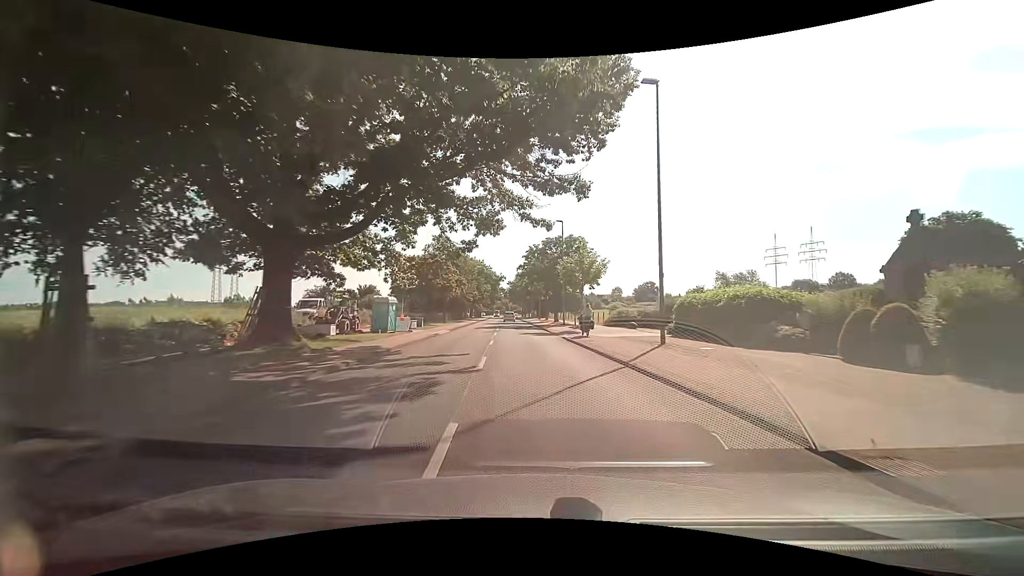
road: secondary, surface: asphalt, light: Day
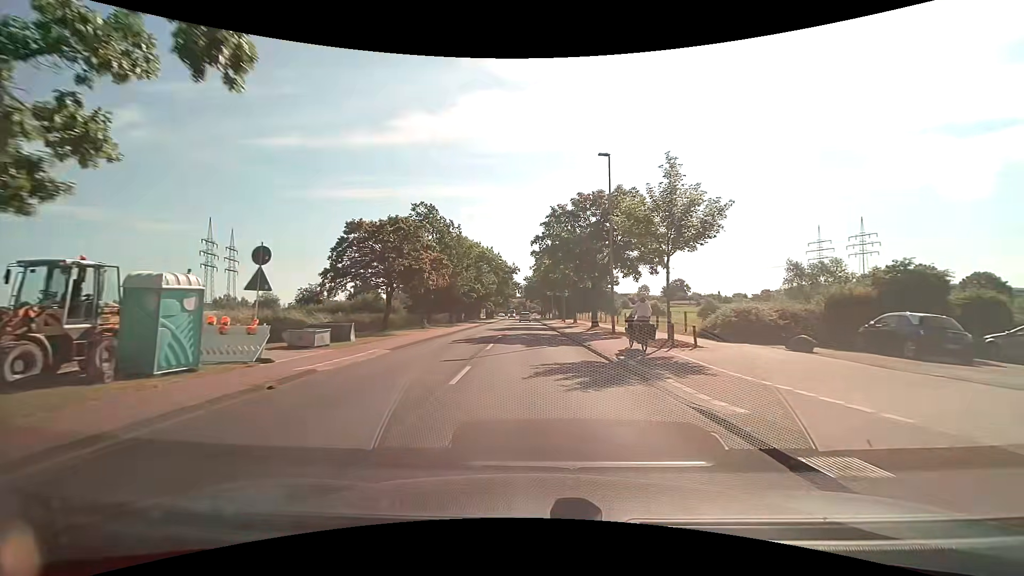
(-0.4, +20.8) m; -3°
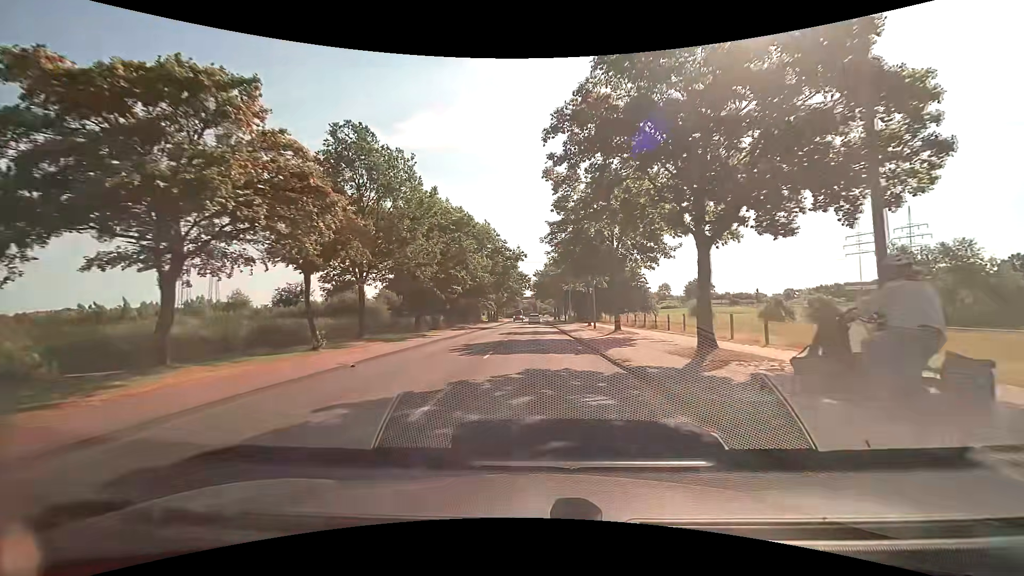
(+0.1, +21.3) m; -1°
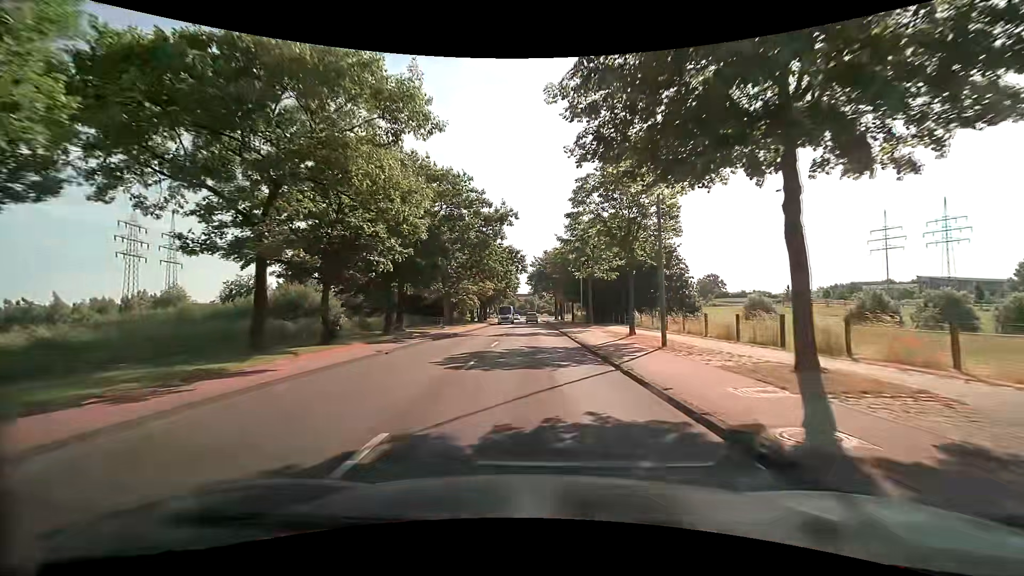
(+0.1, +21.8) m; +2°
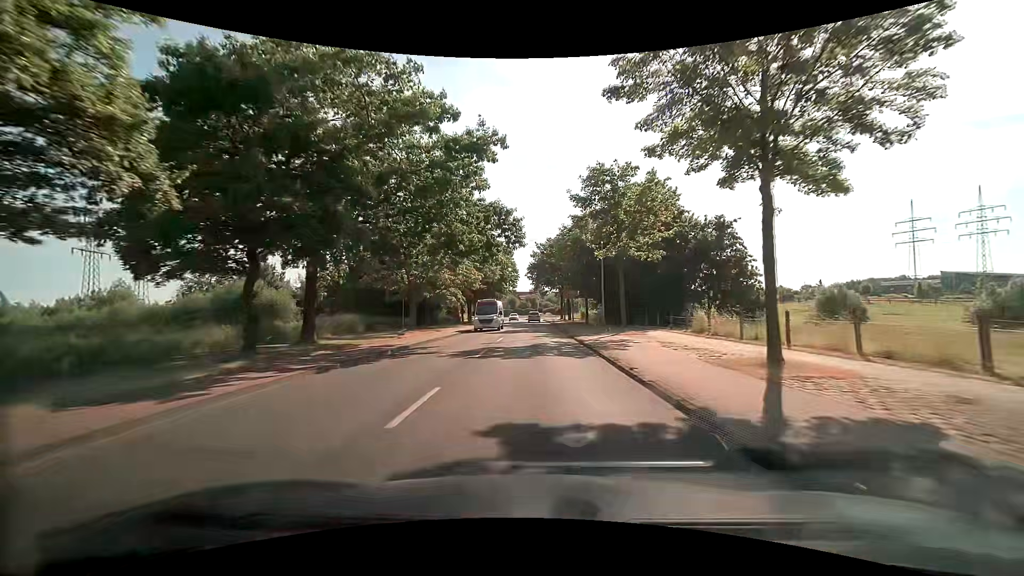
(-0.3, +14.8) m; -1°
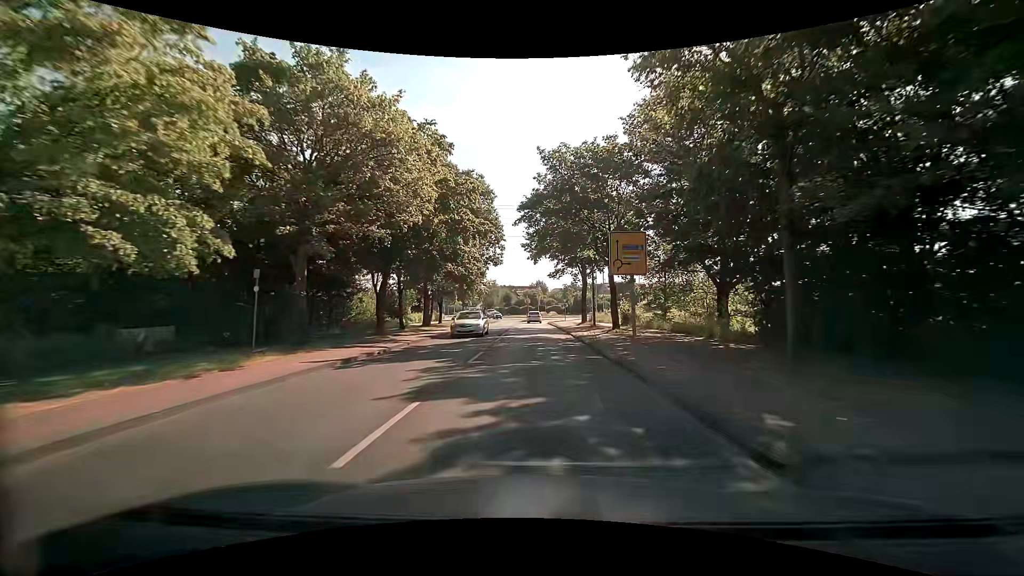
(-0.2, +37.7) m; 0°
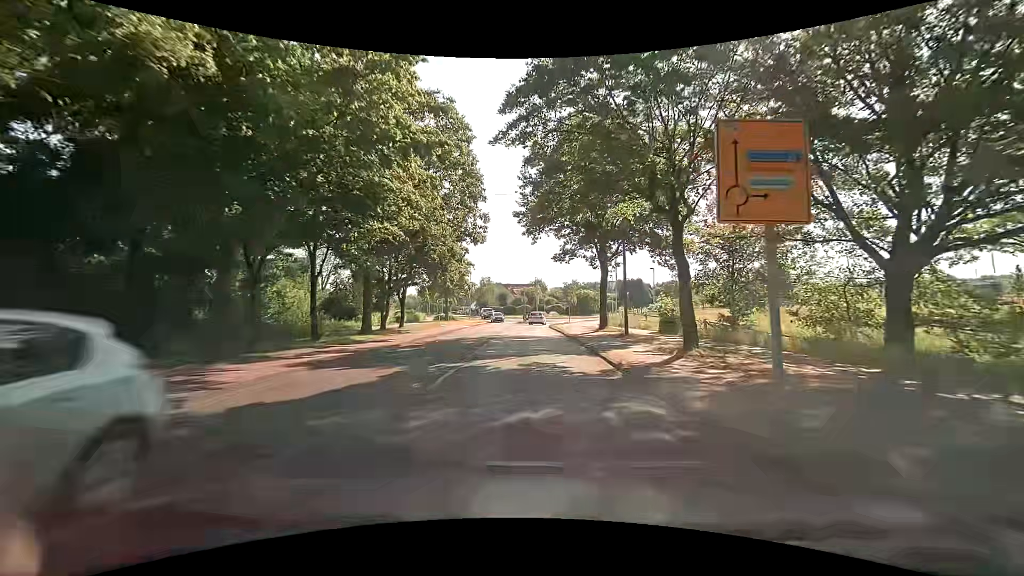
(0.0, +14.0) m; 0°
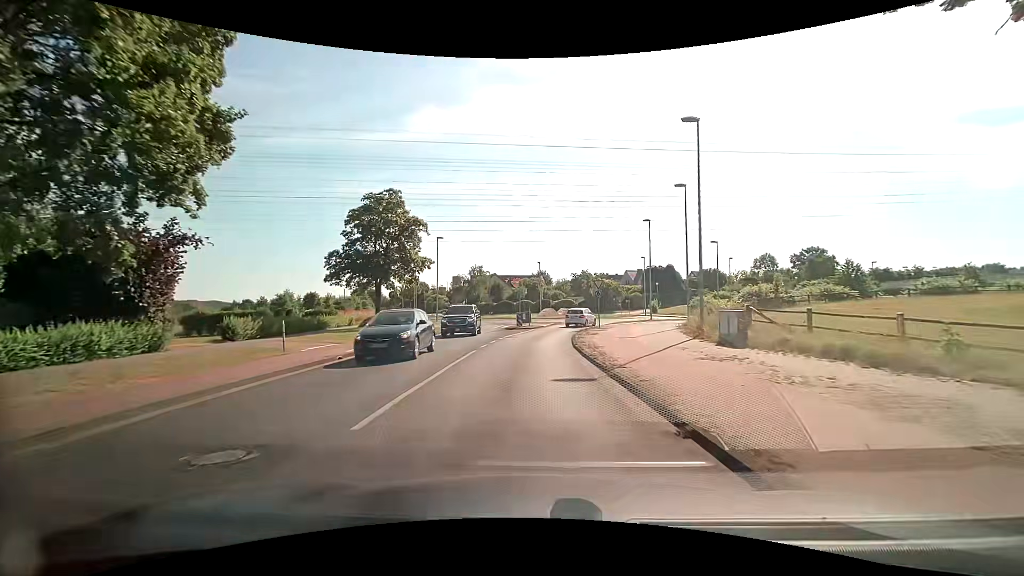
(+0.3, +29.7) m; 0°
(0, +10) (0, +20) (+1, +30) (+2, +40) (+5, +49) (+12, +57) (+17, +65) (+17, +75) (+10, +82) (+1, +85) m
